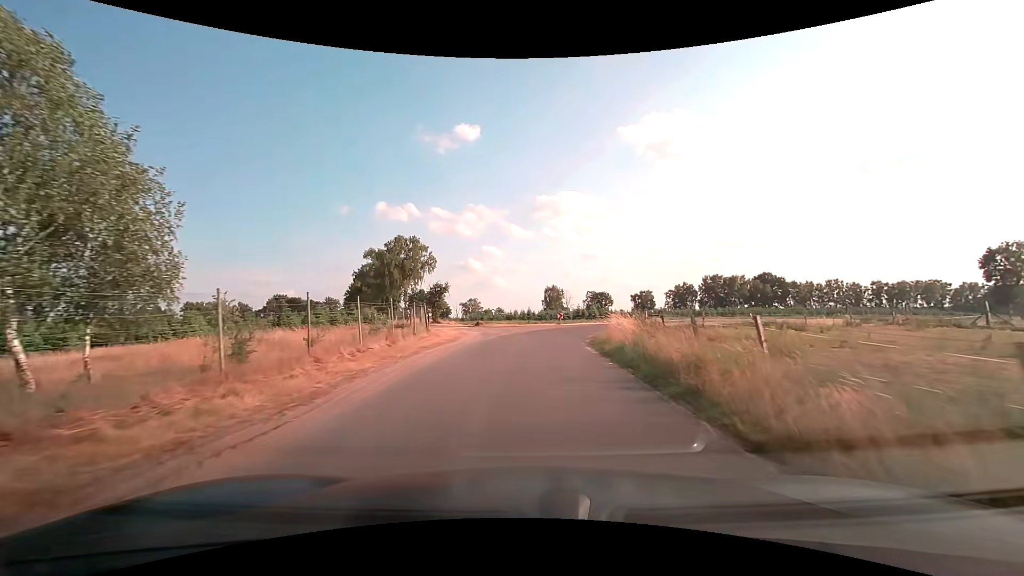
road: unclassified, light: Day
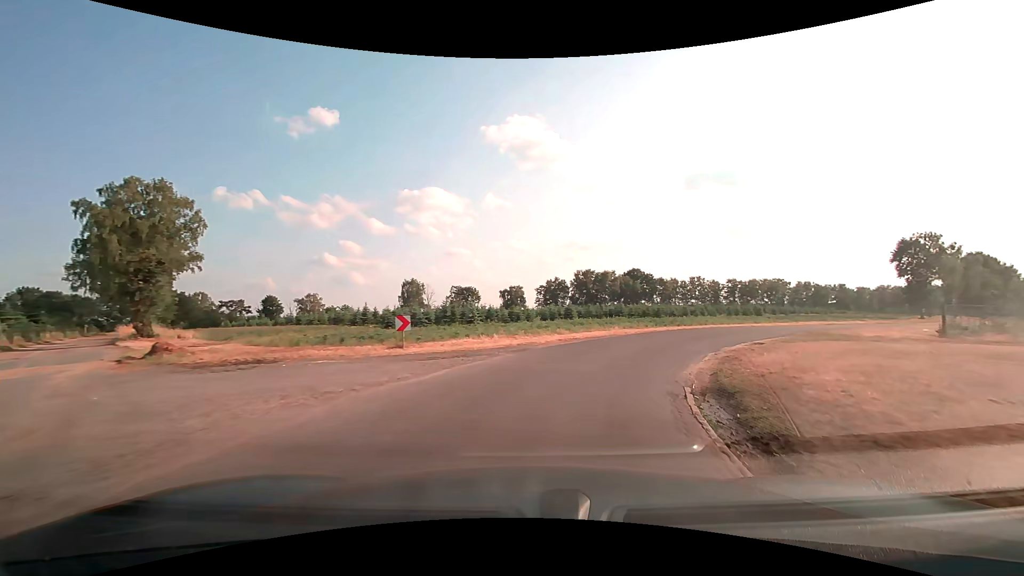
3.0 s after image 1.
(+2.0, +30.4) m; +15°
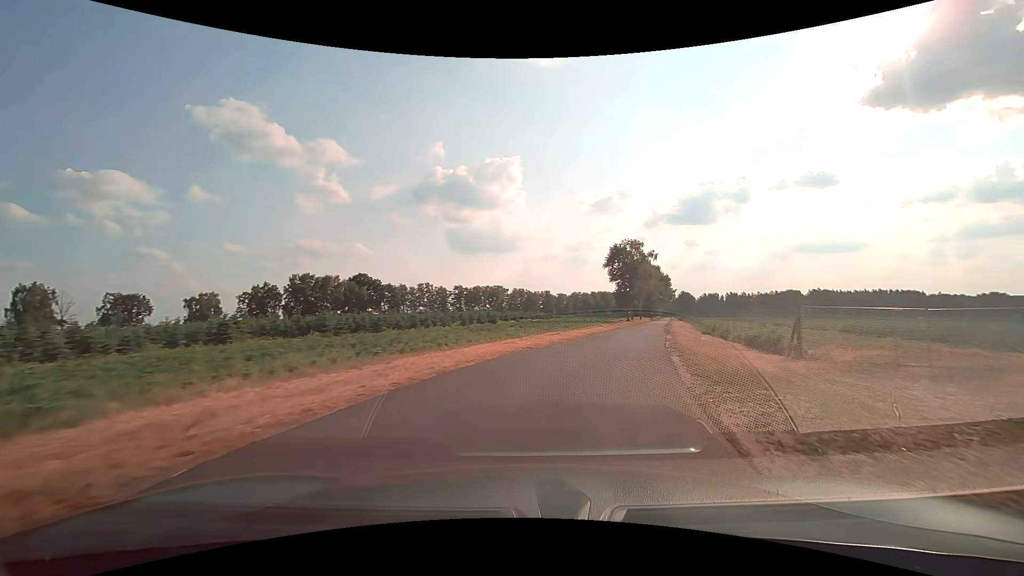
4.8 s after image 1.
(+4.5, +17.6) m; +30°
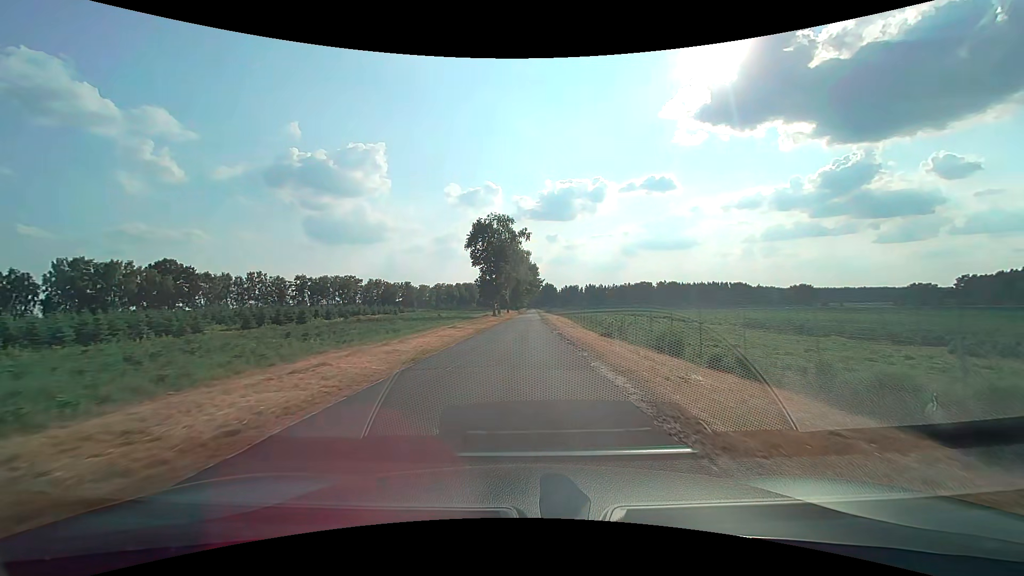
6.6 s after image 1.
(+3.6, +19.9) m; +16°
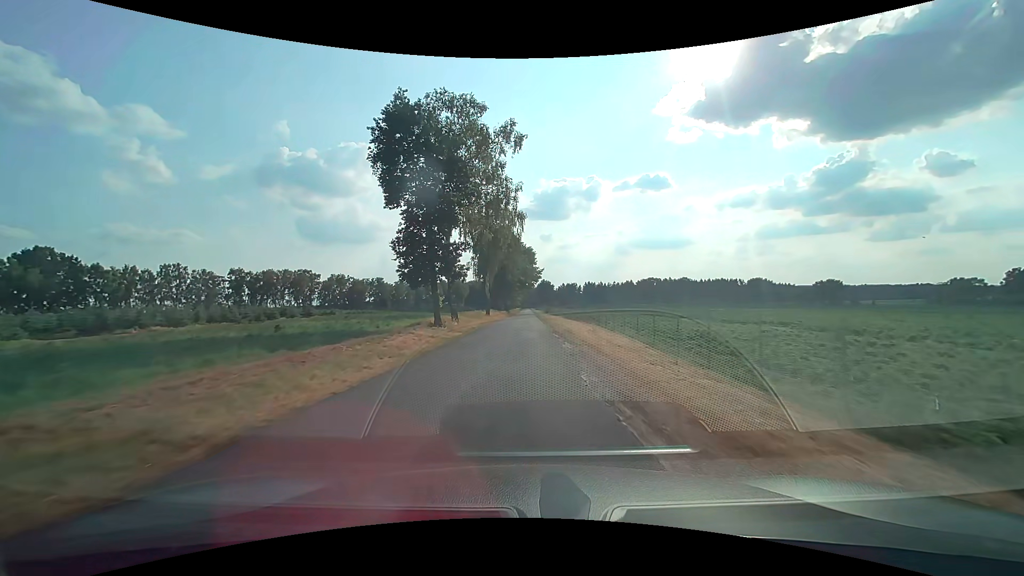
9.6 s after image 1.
(+0.7, +40.6) m; +1°
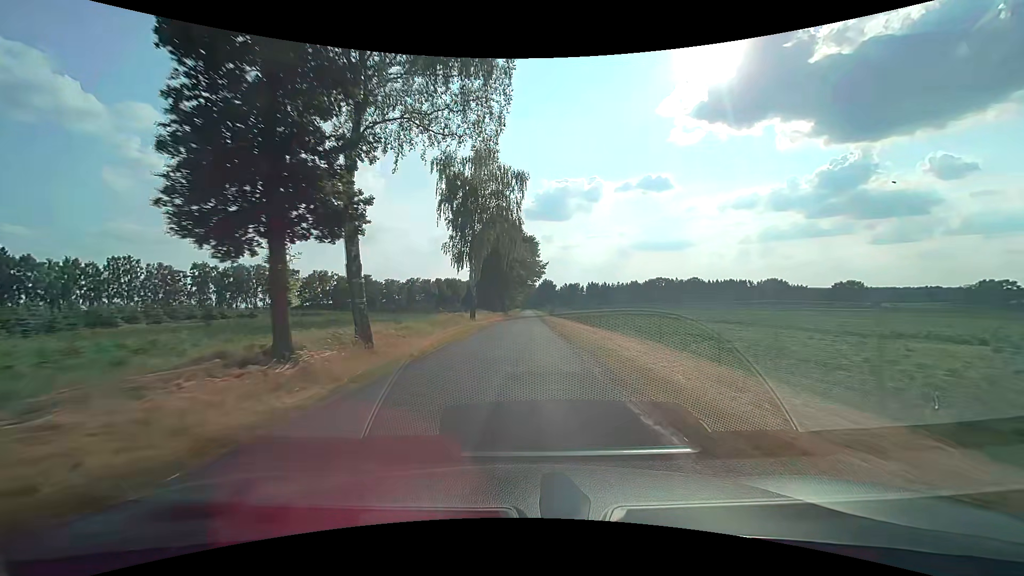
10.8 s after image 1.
(0.0, +18.4) m; 0°
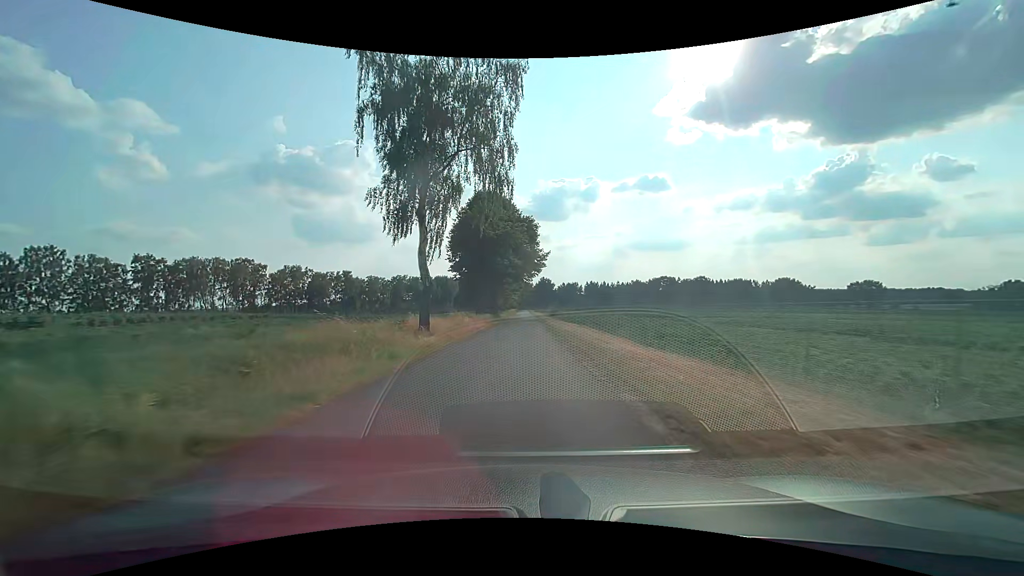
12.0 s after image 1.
(+0.1, +19.2) m; 0°
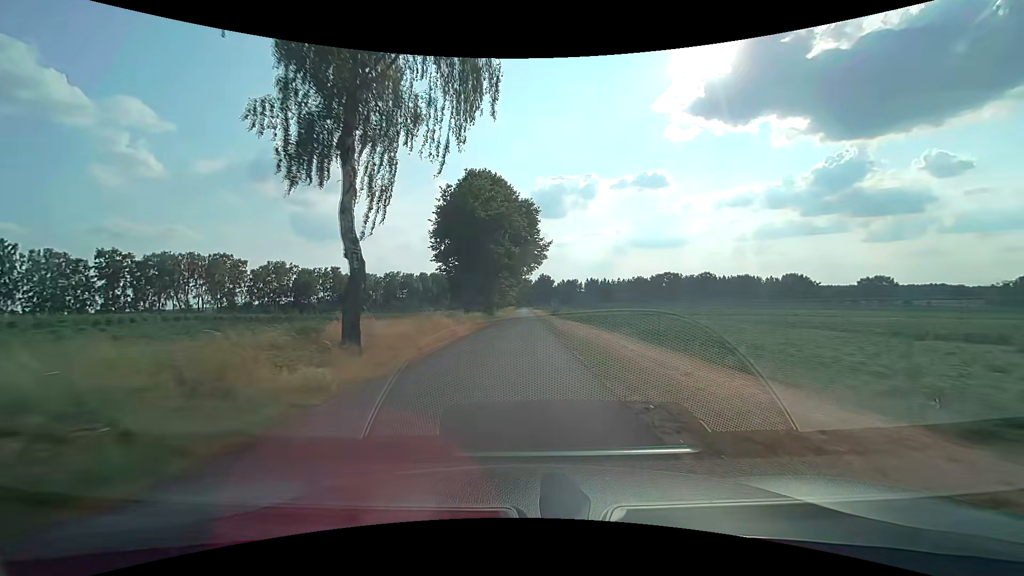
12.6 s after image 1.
(+0.1, +9.8) m; +1°
(0, +10) (0, +20) (0, +30) (0, +40) (0, +50) (0, +60) (0, +70) (0, +80) (0, +90) (0, +100) m
